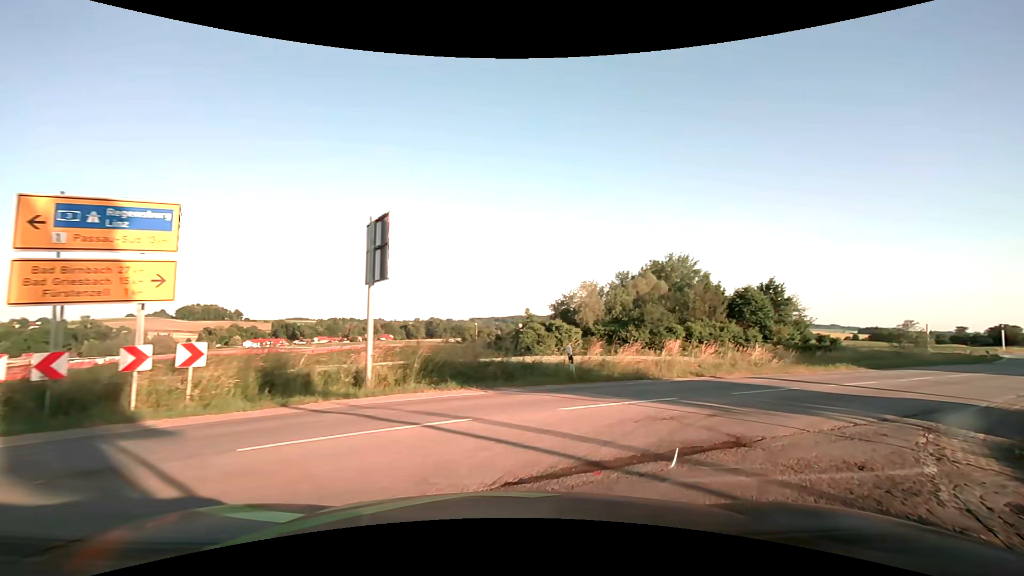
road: secondary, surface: asphalt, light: Day
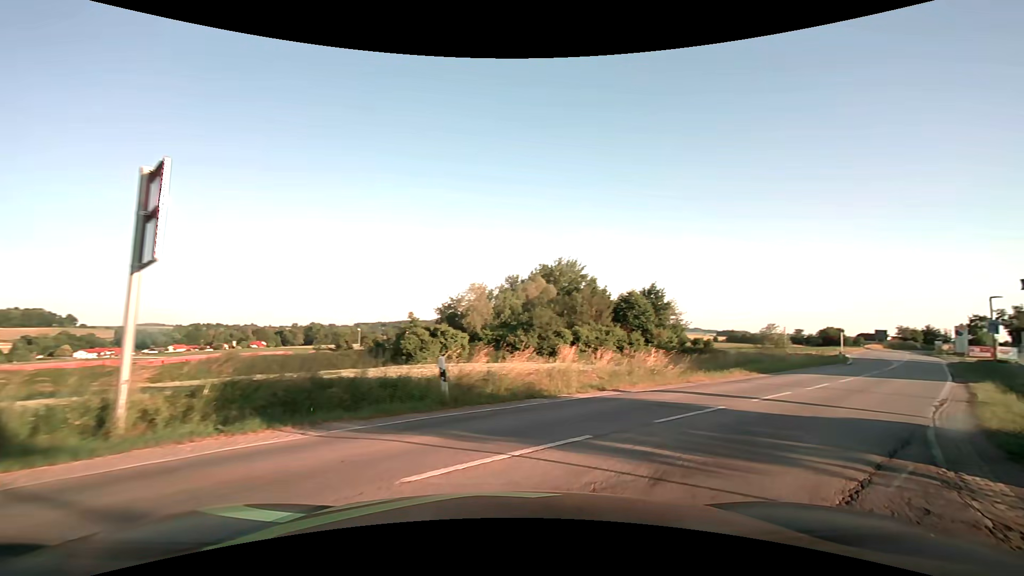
(+0.3, +3.6) m; +10°
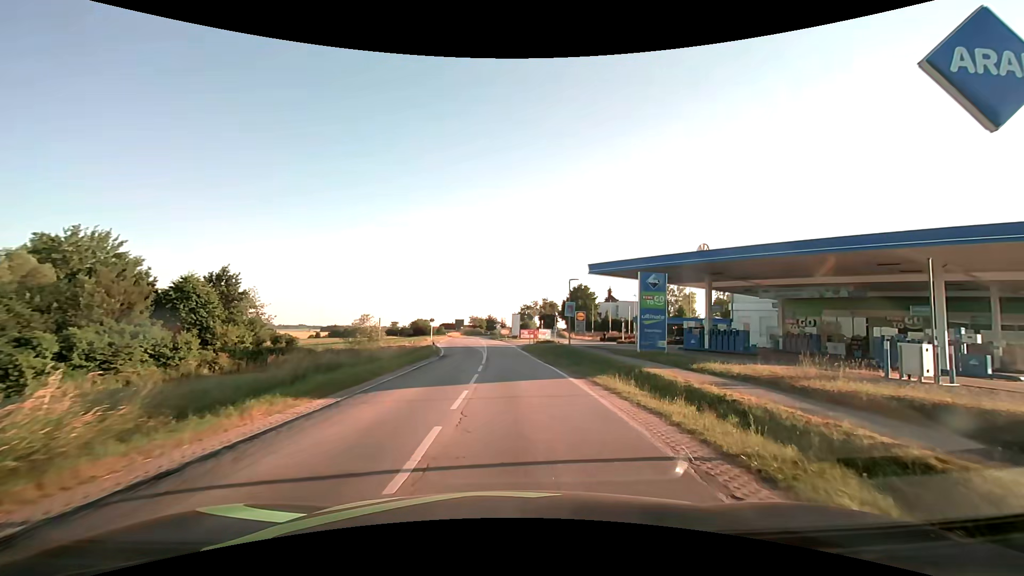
(+5.6, +11.1) m; +46°
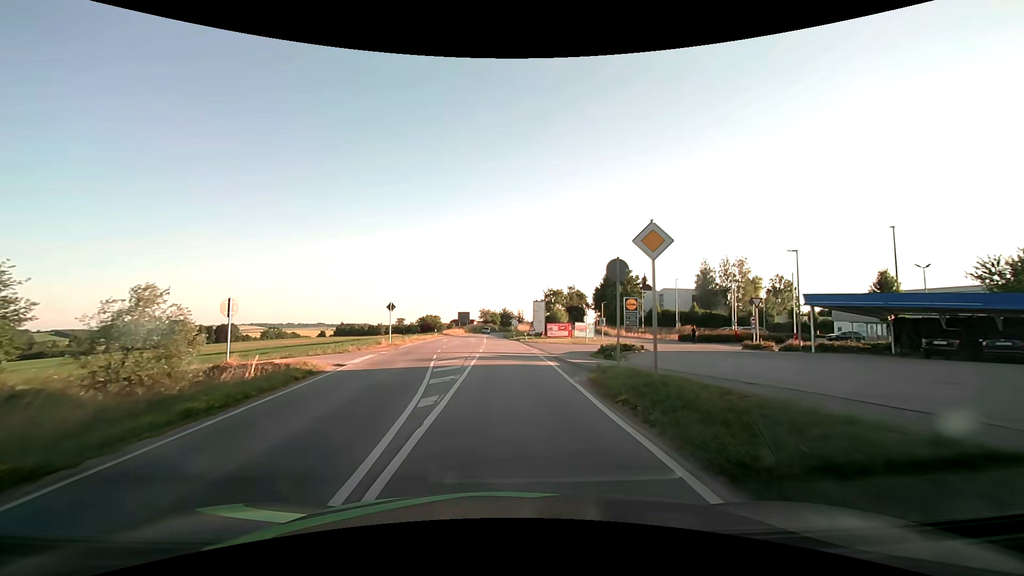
(-0.5, +33.6) m; -3°
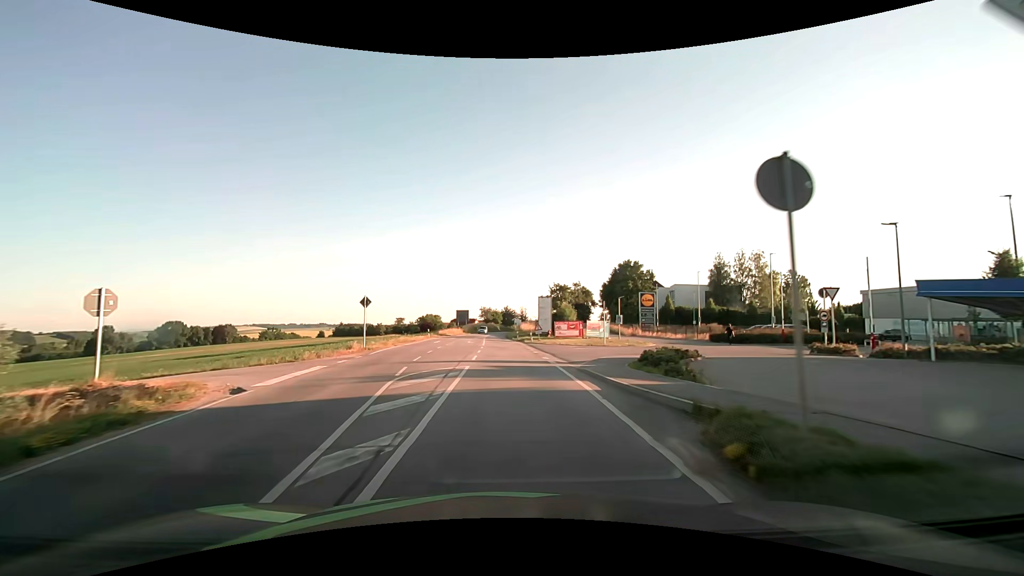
(0.0, +7.6) m; 0°
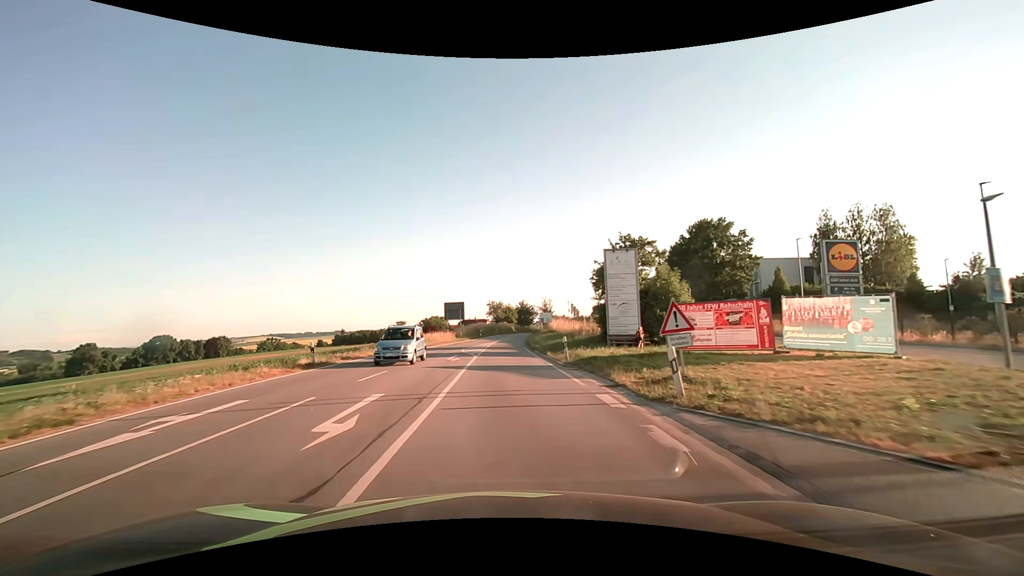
(-0.4, +37.7) m; -2°
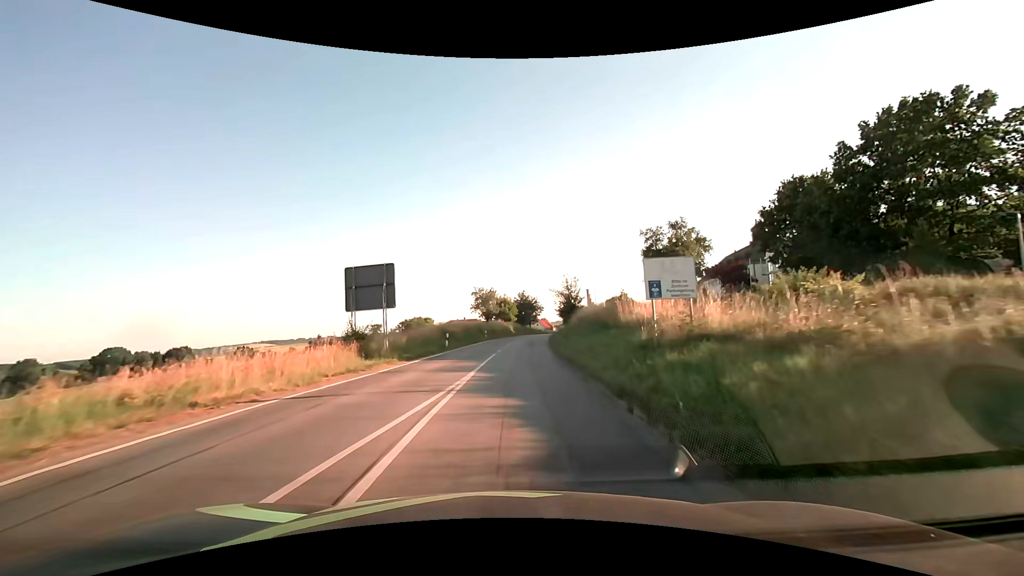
(-0.2, +38.0) m; +1°
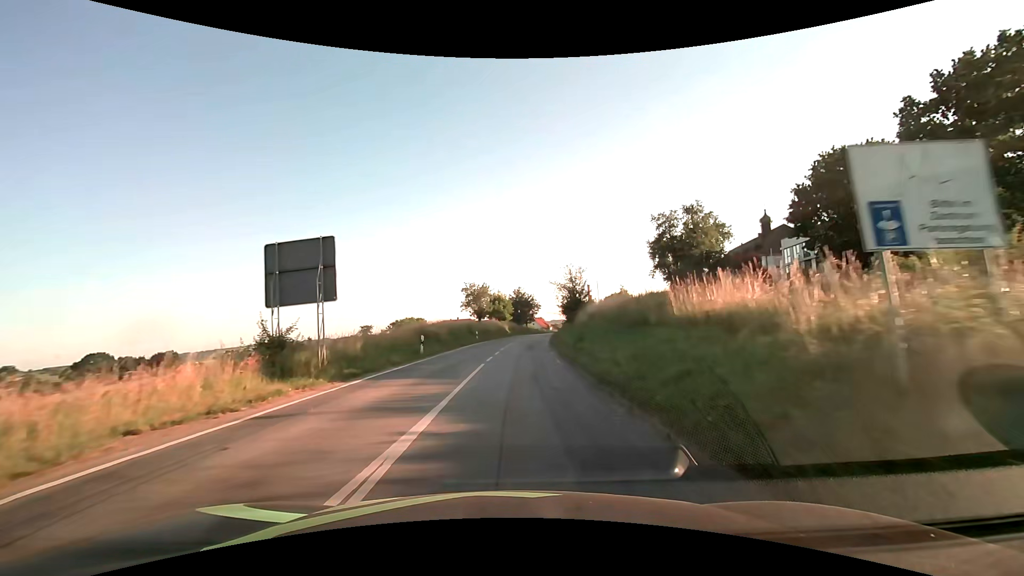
(0.0, +7.6) m; +1°
(0, +10) (0, +20) (+1, +30) (+1, +40) (+2, +50) (+3, +60) (+4, +70) (+5, +80) (+7, +90) (+9, +99) m
